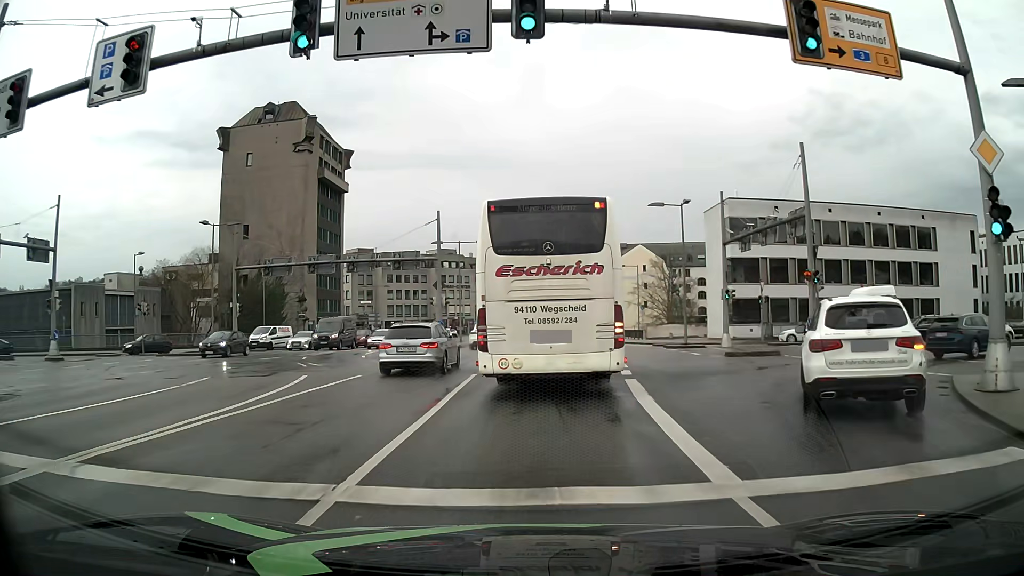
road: primary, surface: asphalt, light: Day
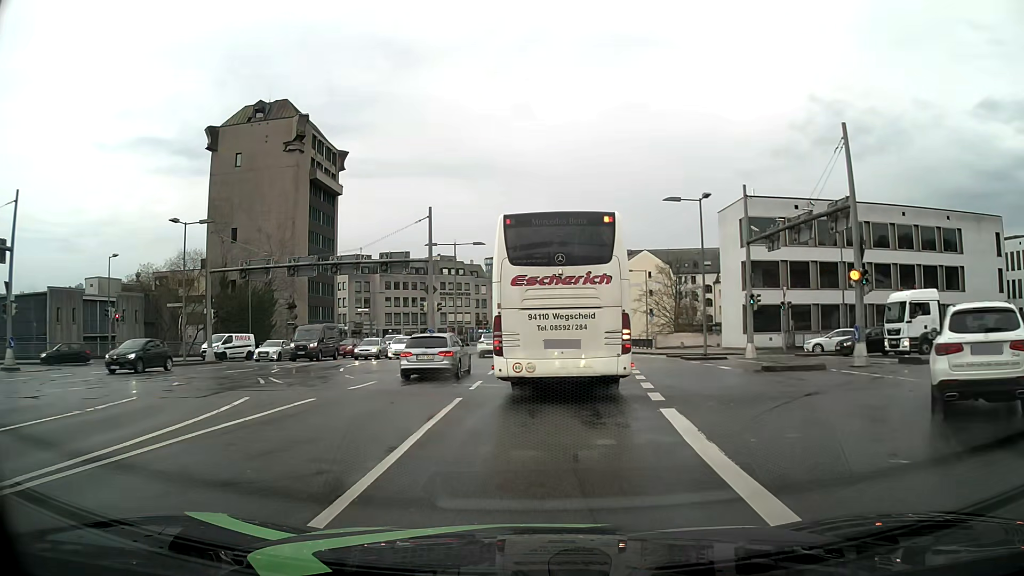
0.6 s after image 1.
(0.0, +4.3) m; -1°
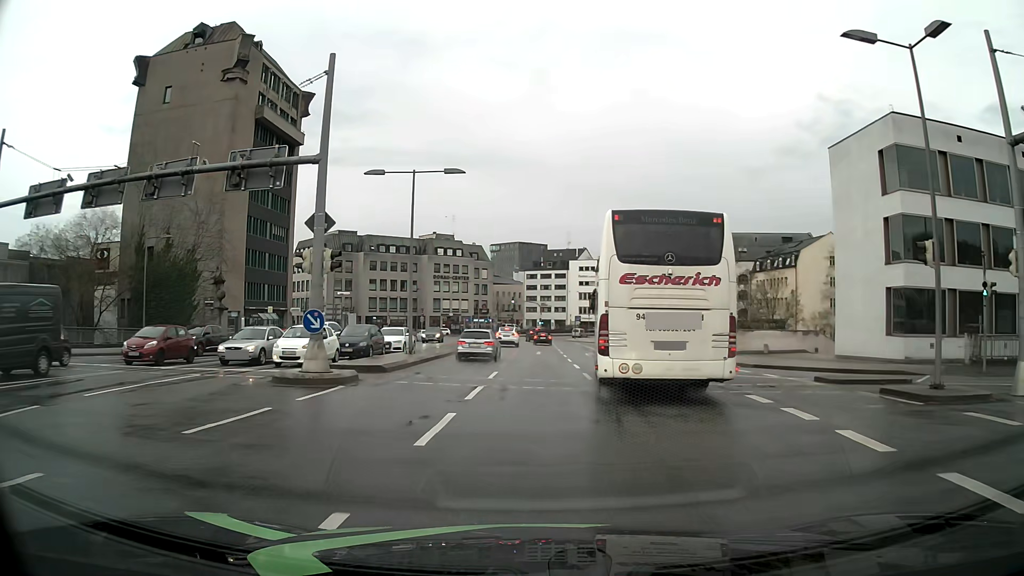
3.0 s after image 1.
(0.0, +21.3) m; -1°
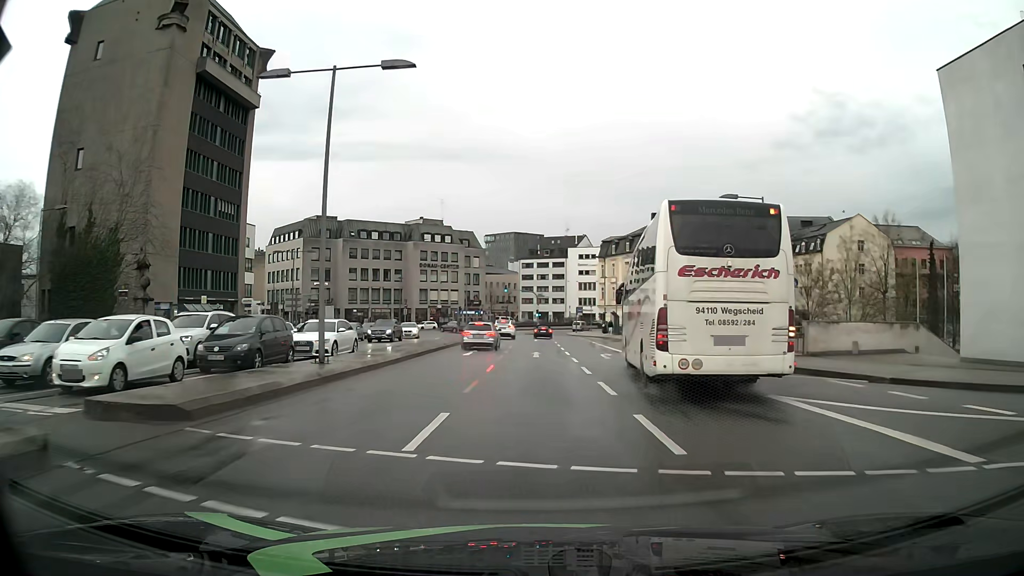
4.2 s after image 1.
(+0.1, +12.3) m; 0°
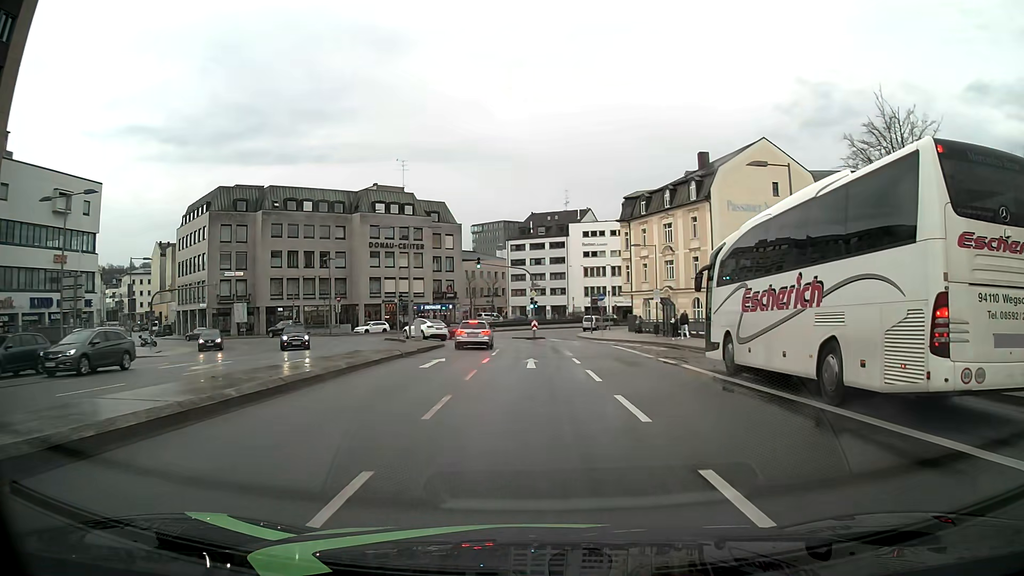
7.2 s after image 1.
(+0.2, +34.4) m; +1°
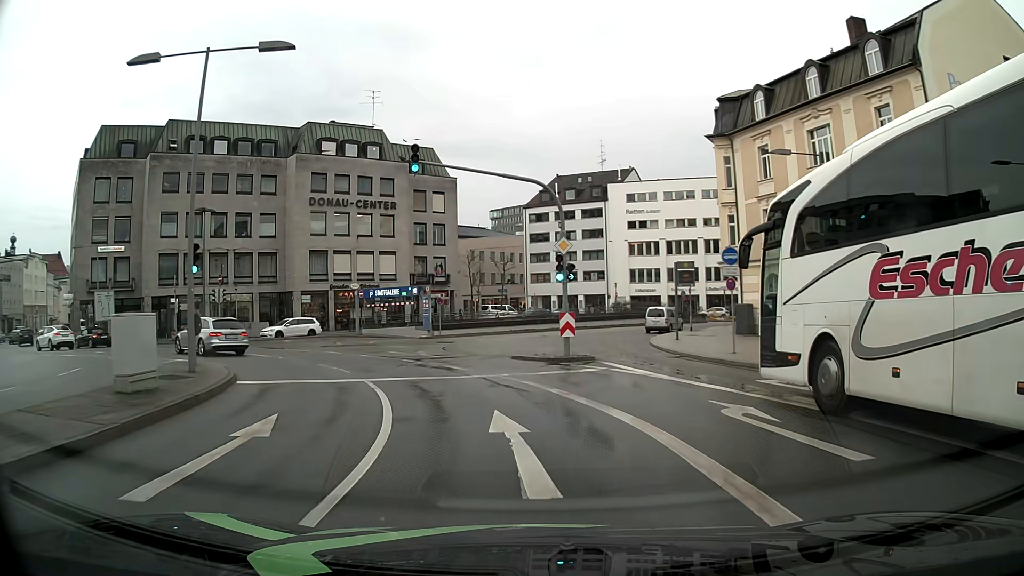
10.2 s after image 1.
(-0.2, +32.2) m; -2°
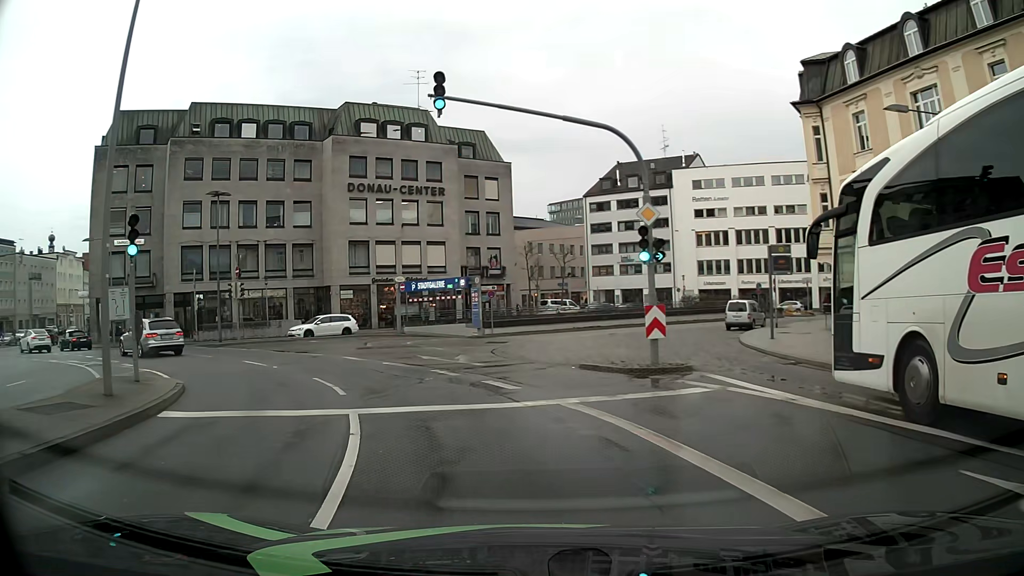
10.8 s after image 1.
(-0.2, +5.6) m; -5°
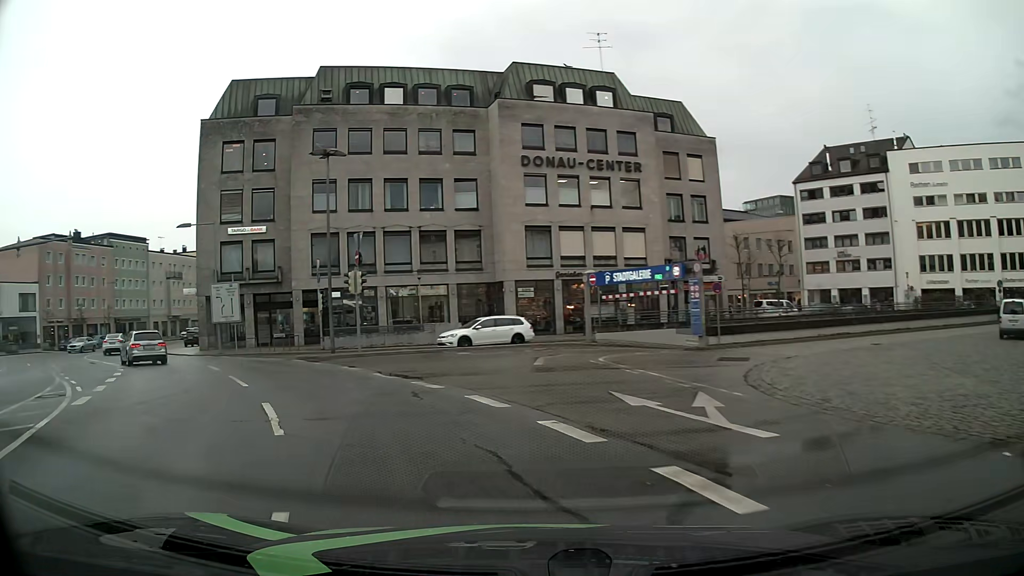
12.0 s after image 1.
(-1.4, +10.5) m; -16°
(-2, +10) (-6, +19) (-13, +26) (-19, +34) (-26, +41) (-31, +50) (-34, +59) (-37, +69) (-39, +79) (-42, +88) m
